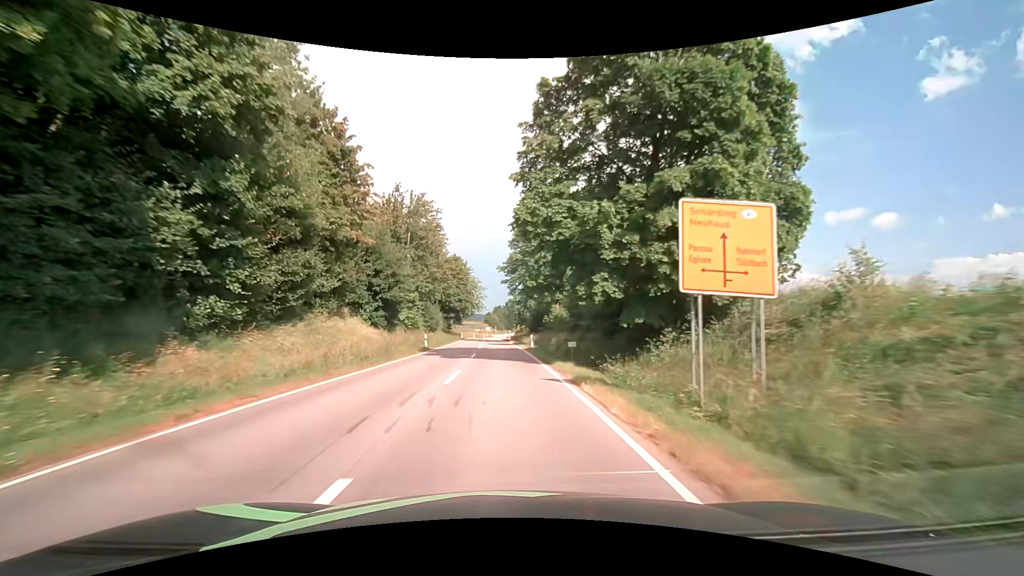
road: secondary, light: Day
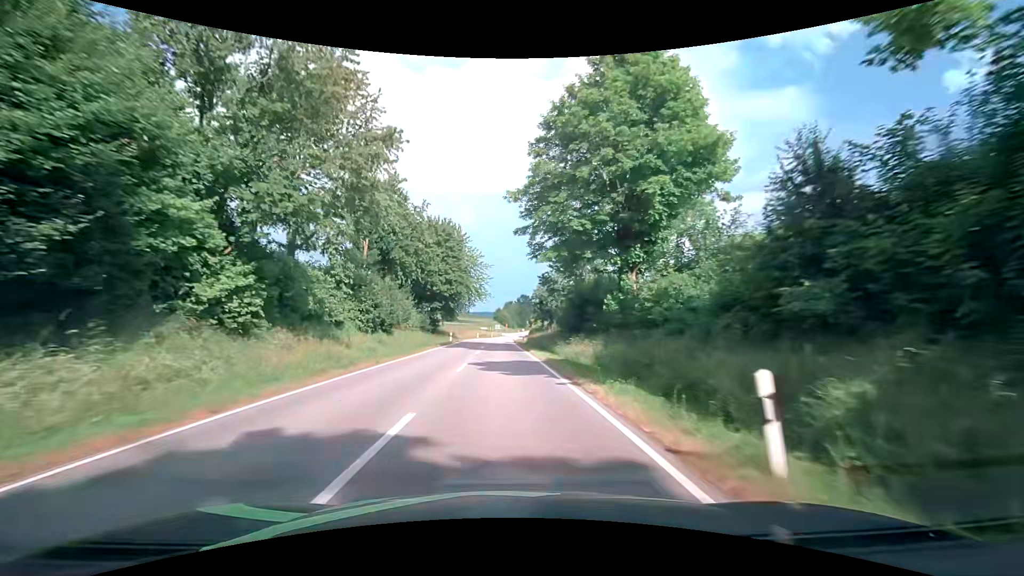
(-0.4, +32.6) m; -1°
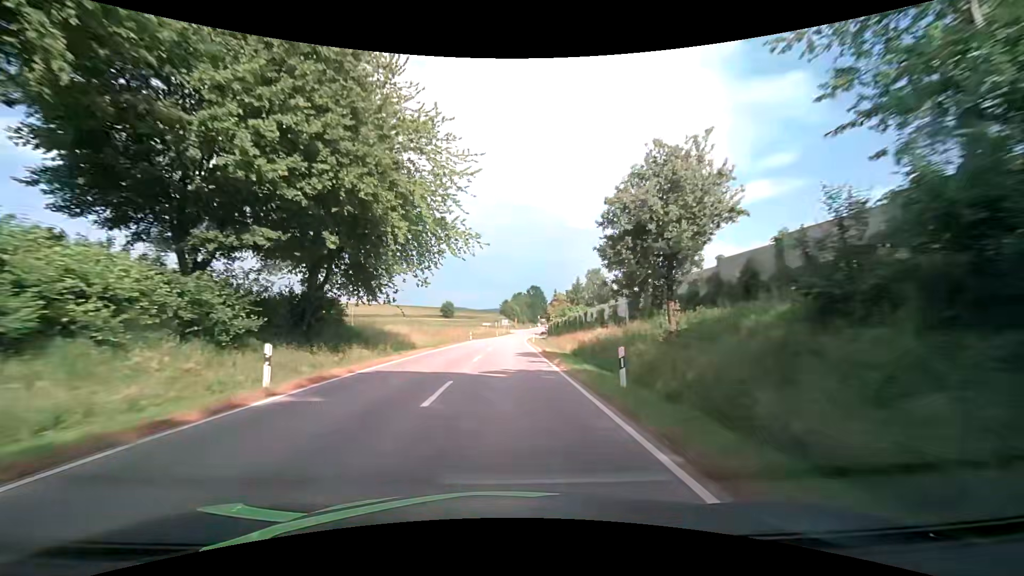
(-0.7, +43.4) m; -2°
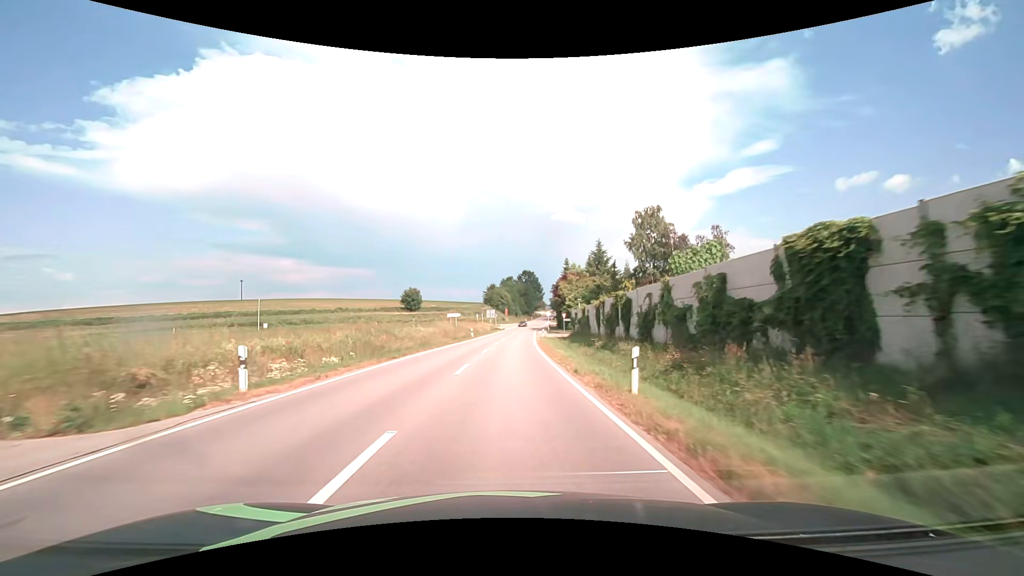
(+0.8, +54.2) m; +2°
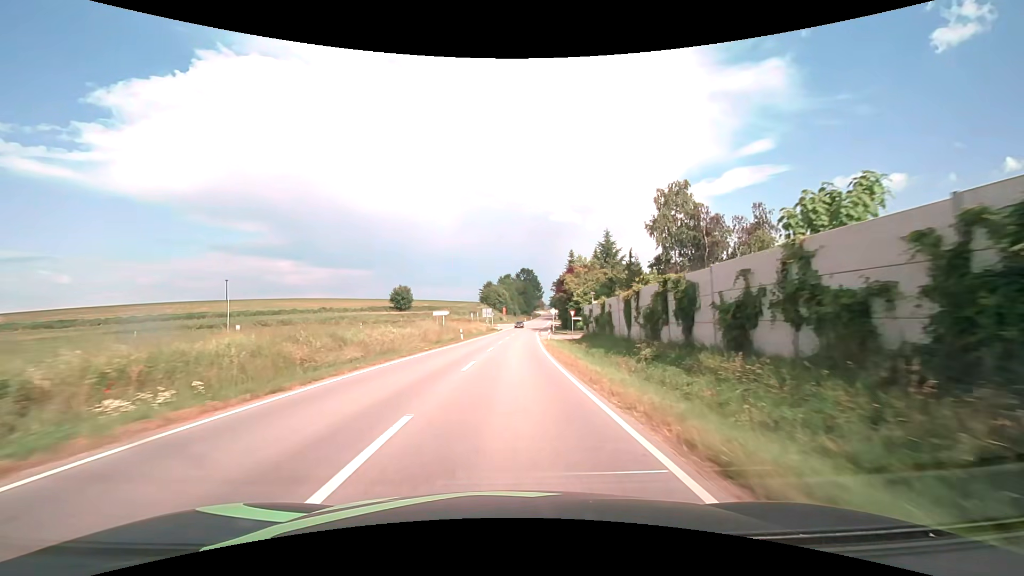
(0.0, +10.8) m; 0°
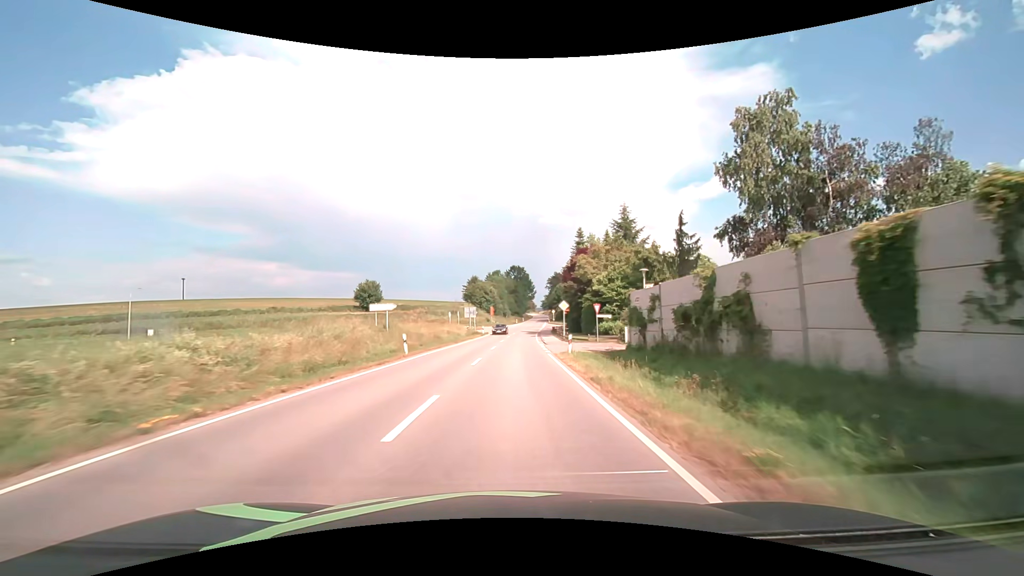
(+0.2, +21.6) m; +1°
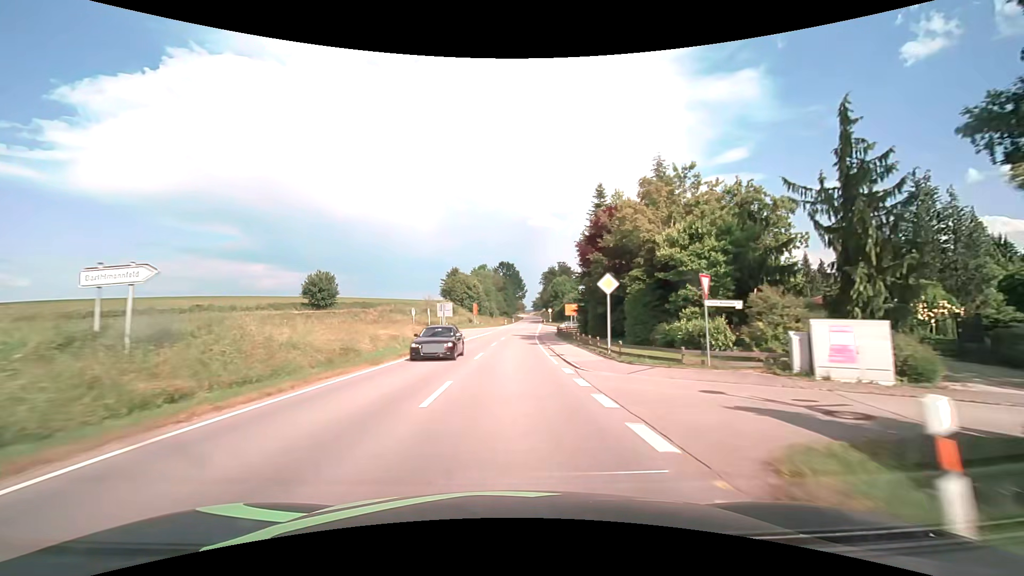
(+0.3, +21.5) m; +1°
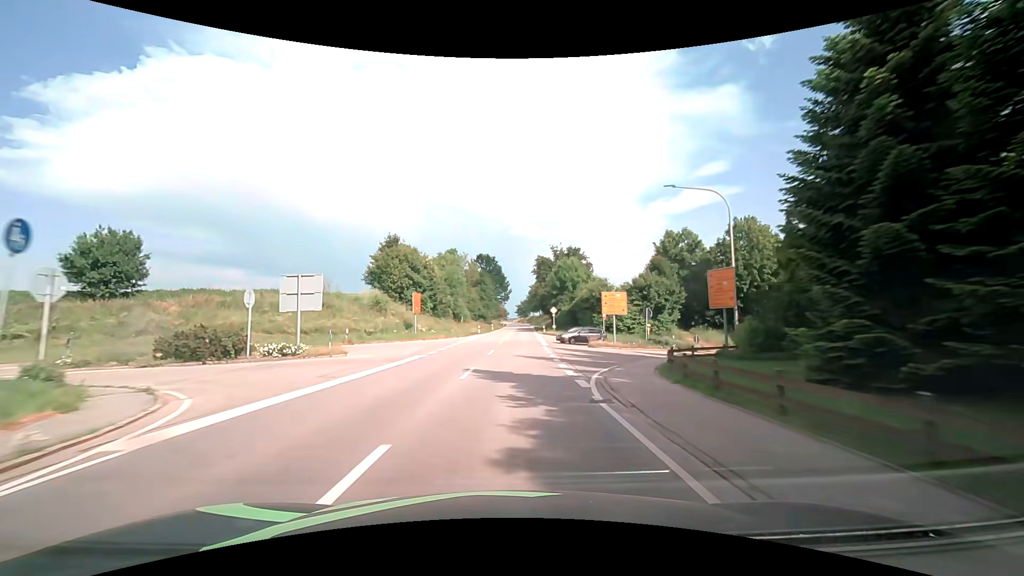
(+0.8, +42.8) m; +2°
(0, +10) (0, +20) (+1, +30) (+1, +40) (+1, +50) (+2, +60) (+2, +70) (+3, +80) (+3, +90) (+4, +100) m
